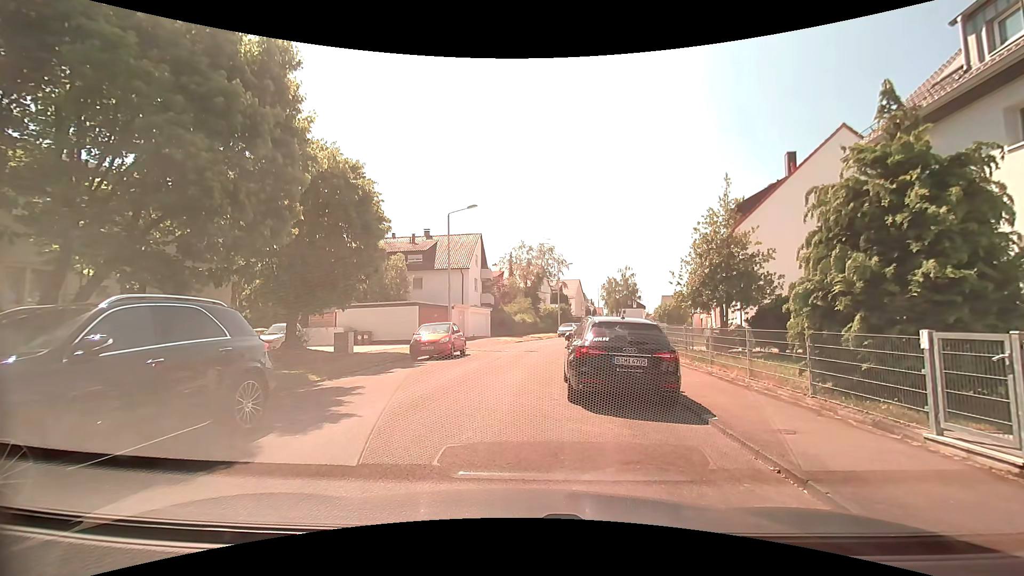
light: Day
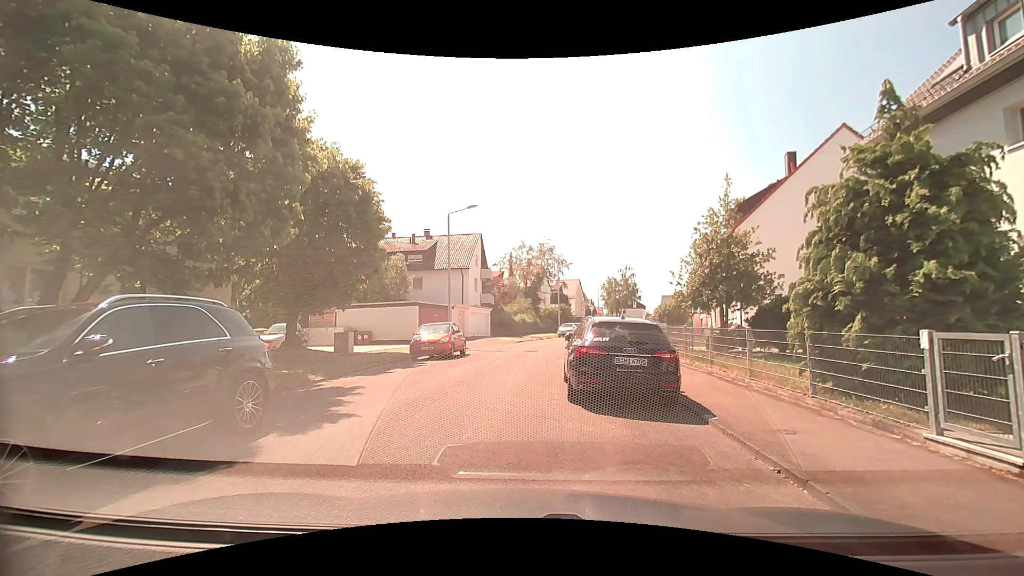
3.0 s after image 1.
(0.0, 0.0) m; 0°
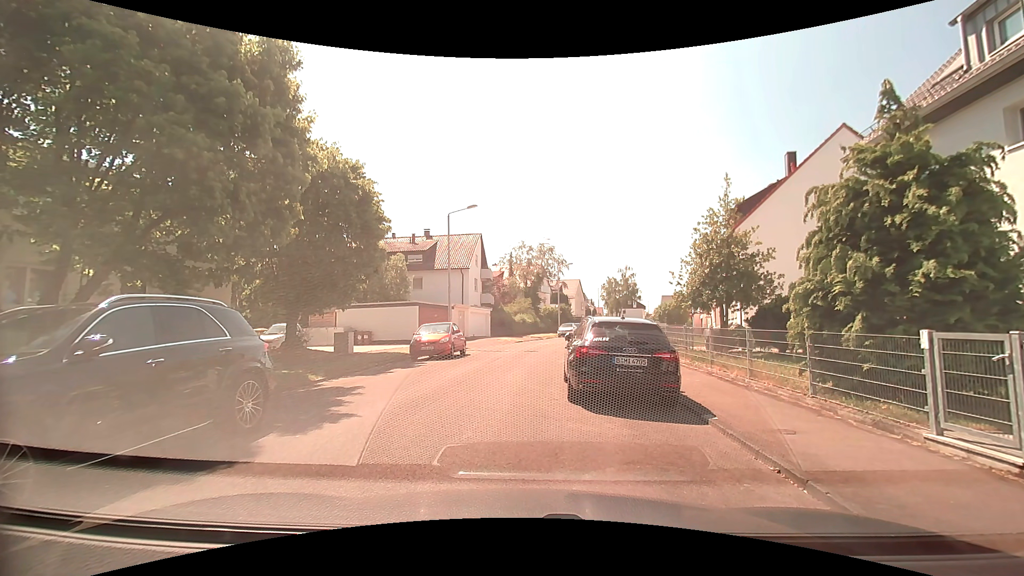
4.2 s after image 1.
(0.0, 0.0) m; 0°
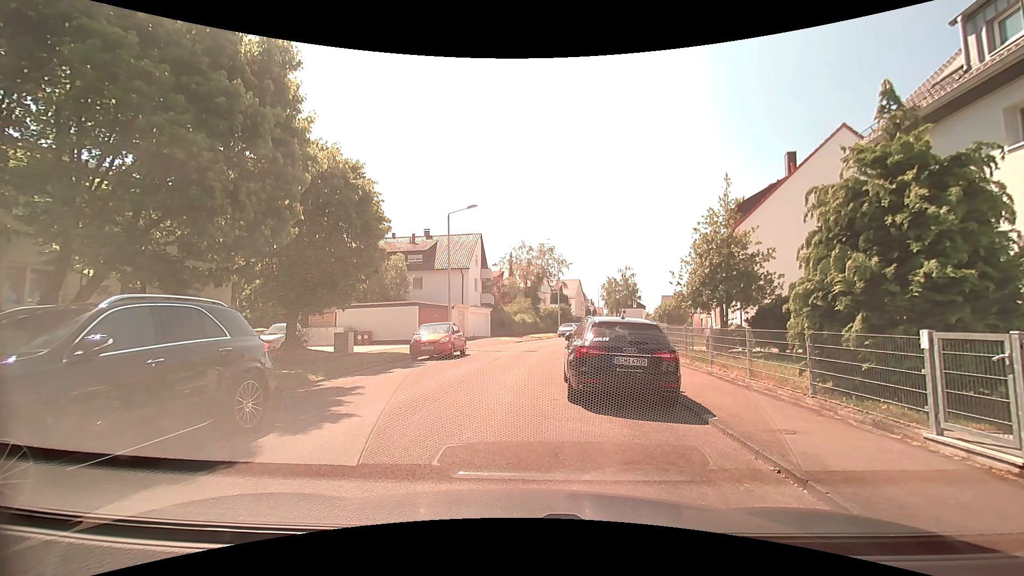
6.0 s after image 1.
(0.0, 0.0) m; 0°
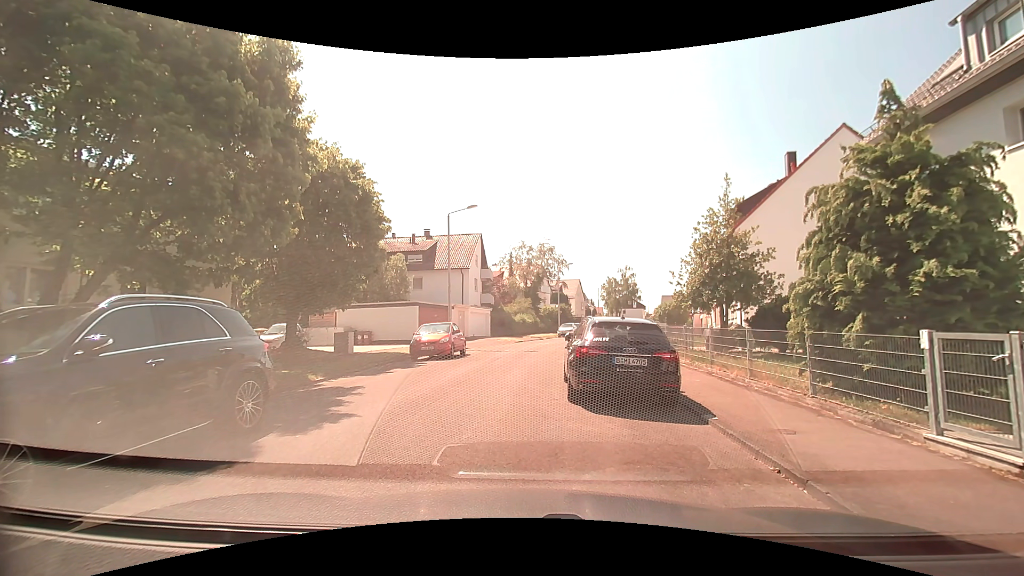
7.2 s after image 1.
(0.0, 0.0) m; 0°
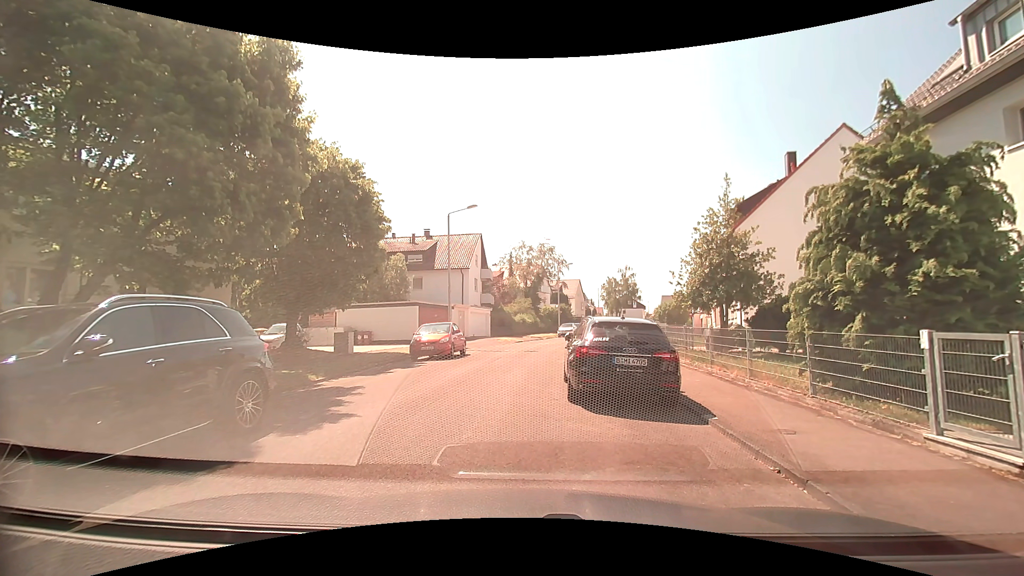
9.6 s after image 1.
(0.0, 0.0) m; 0°
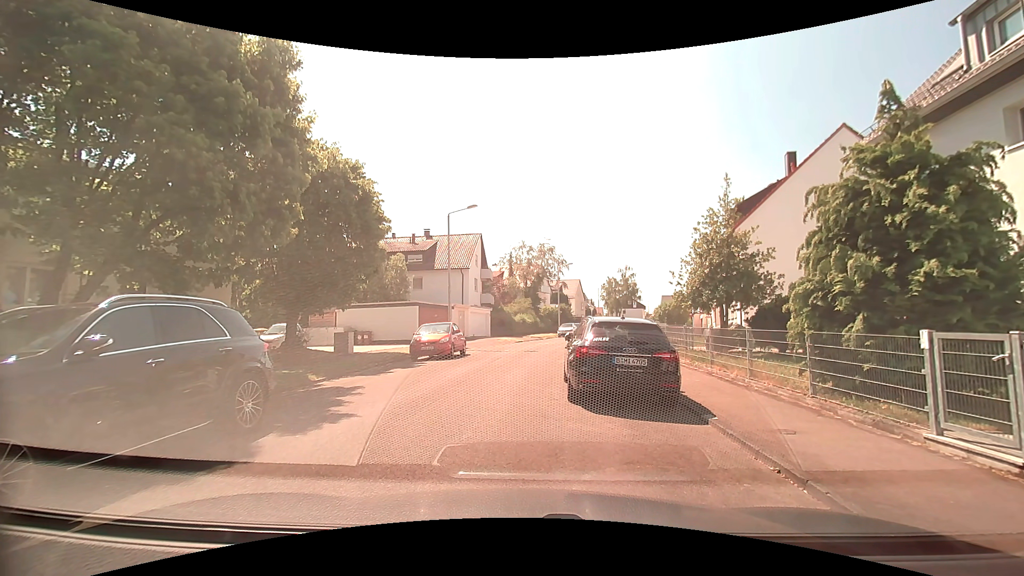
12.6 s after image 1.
(0.0, 0.0) m; 0°
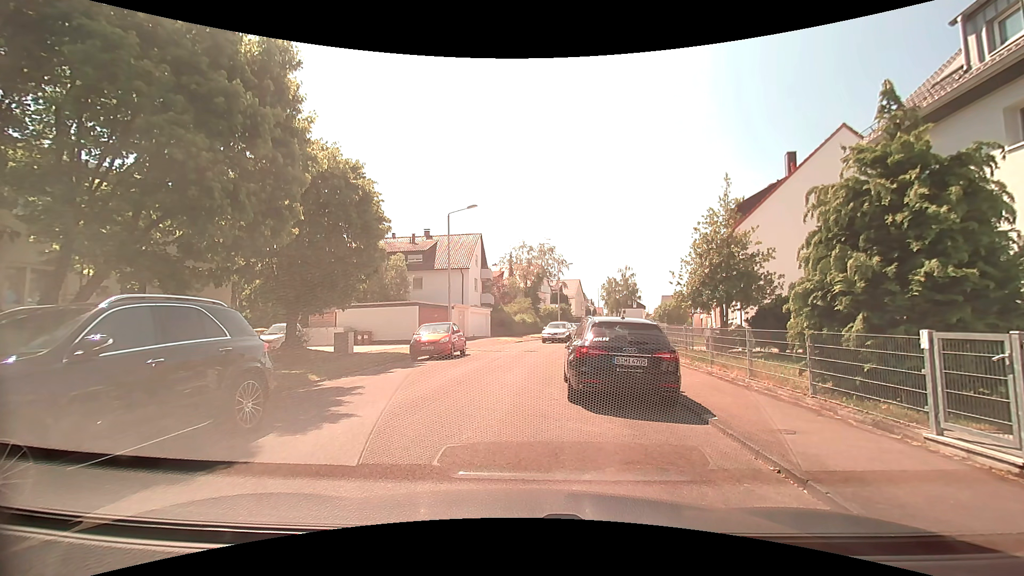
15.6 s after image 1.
(0.0, 0.0) m; 0°
(-1, +10) (-1, +20) (+1, +30) (+3, +40) (+7, +49) (+10, +58) (+12, +68) (+15, +78) (+18, +87) (+20, +97) m
